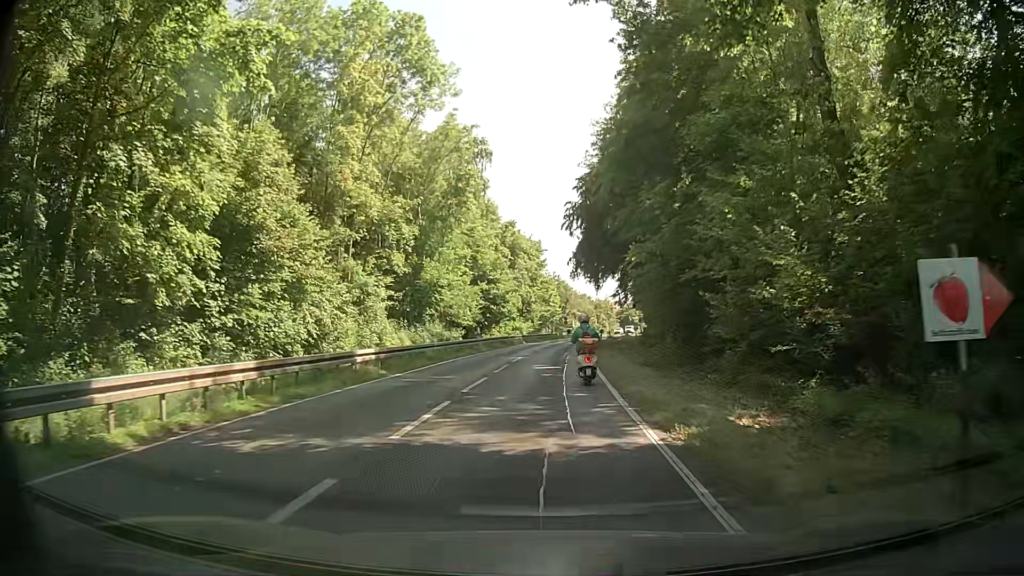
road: secondary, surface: asphalt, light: Day
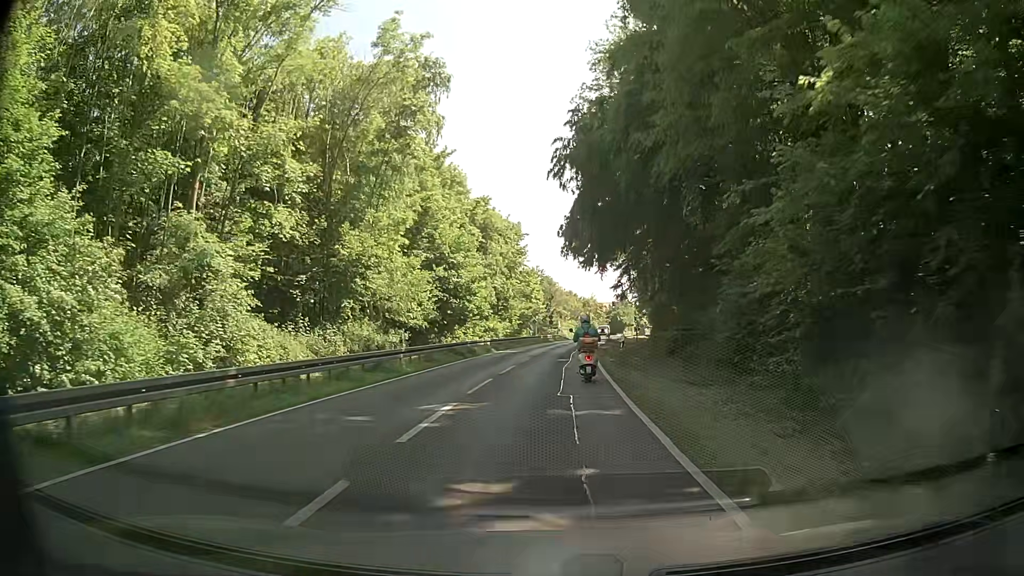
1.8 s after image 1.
(+0.5, +18.2) m; +2°
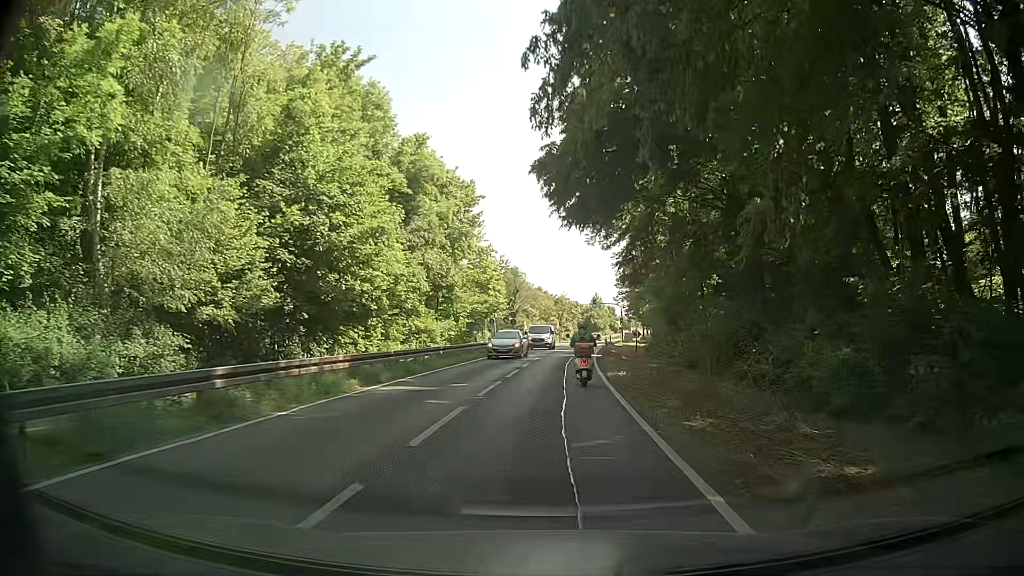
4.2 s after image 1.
(+0.8, +25.0) m; +3°
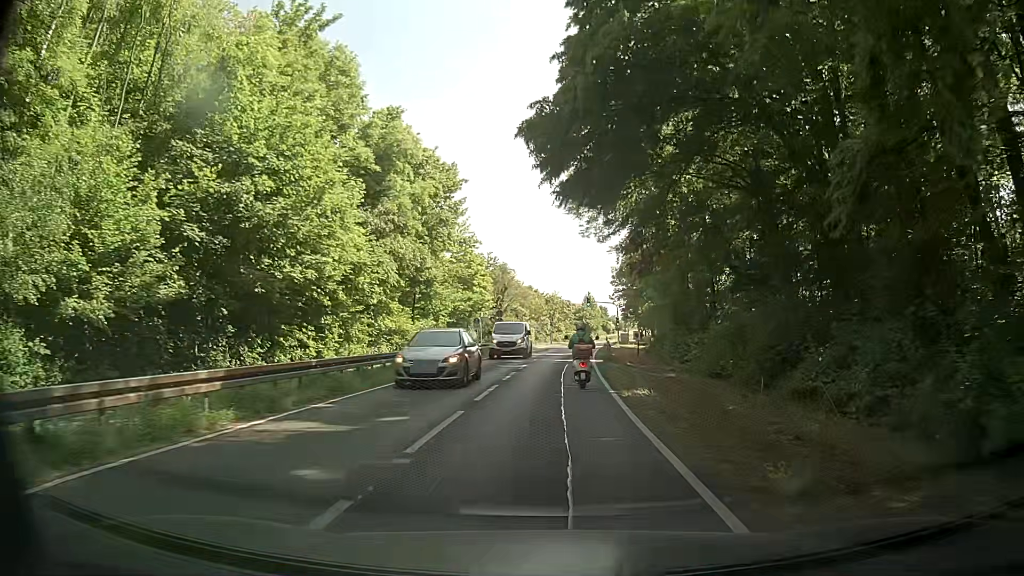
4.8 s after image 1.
(+0.1, +6.5) m; +1°
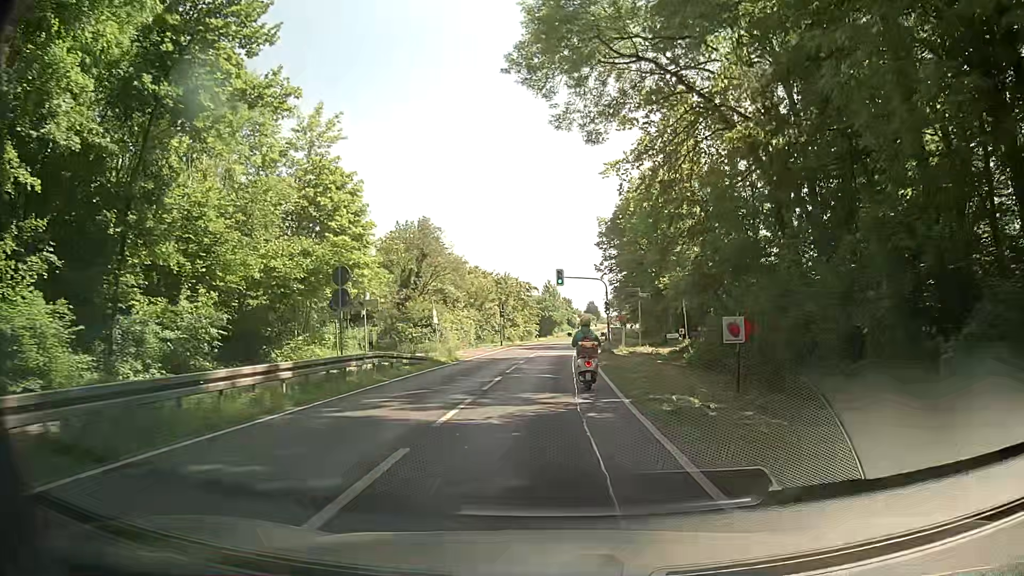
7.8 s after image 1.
(+1.1, +33.9) m; +4°
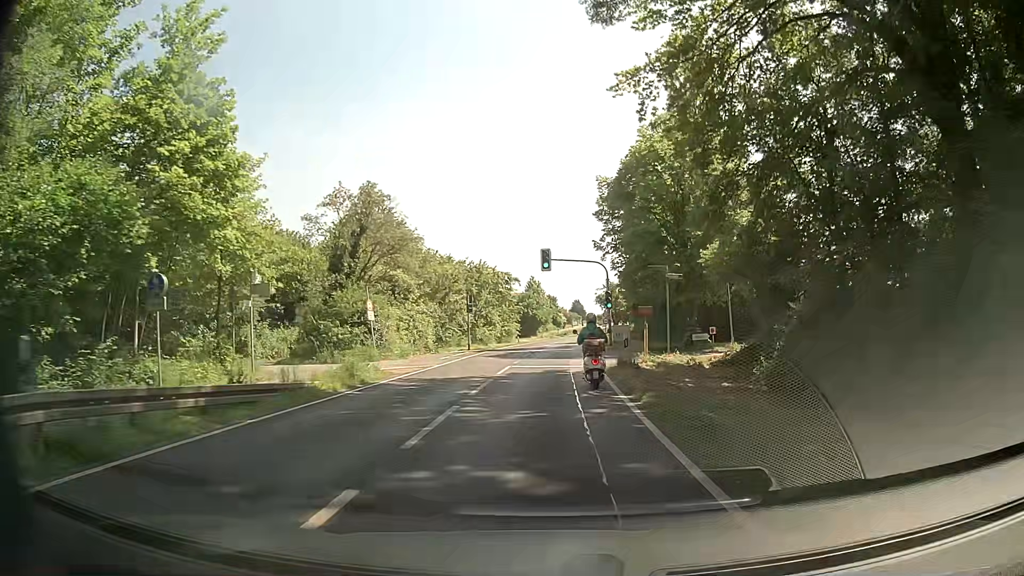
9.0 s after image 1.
(+0.1, +13.8) m; +1°
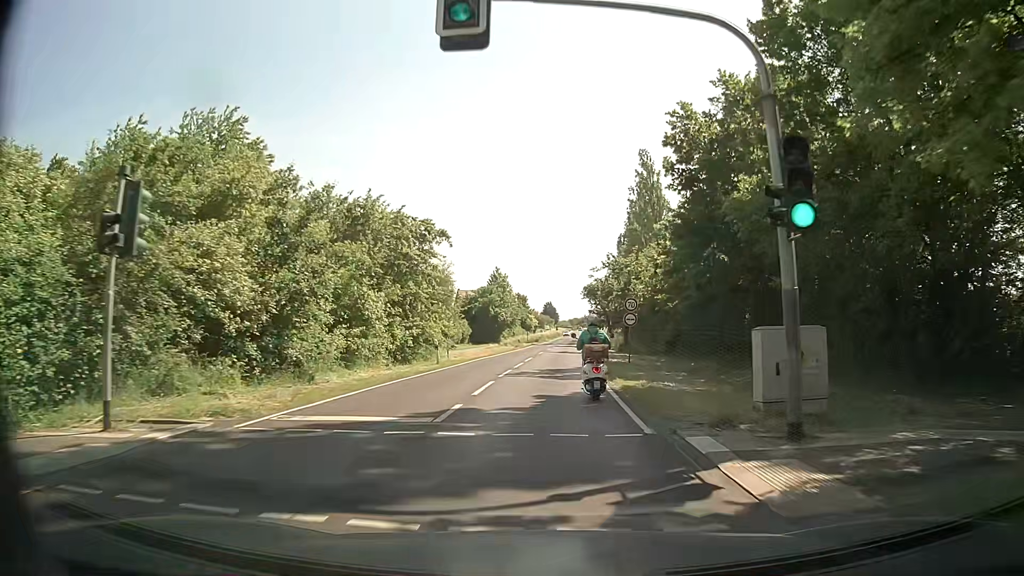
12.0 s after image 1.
(+0.7, +35.2) m; +2°
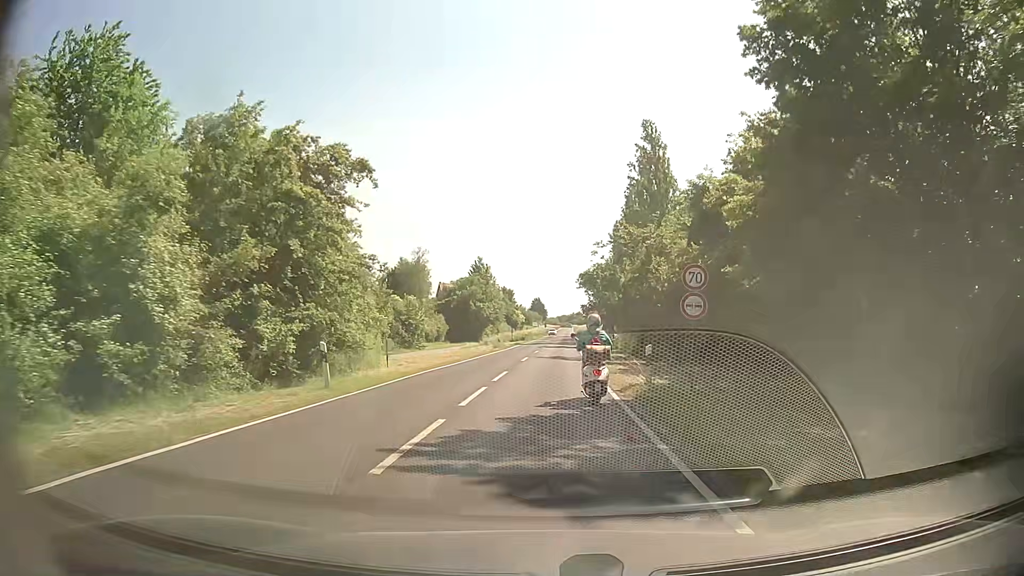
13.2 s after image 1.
(+0.2, +14.1) m; +1°
